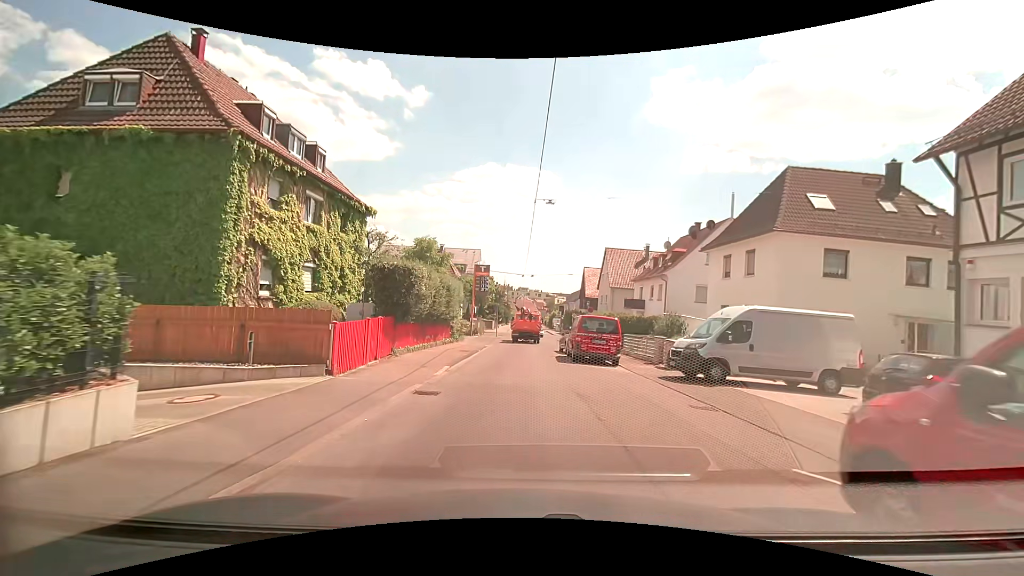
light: Day
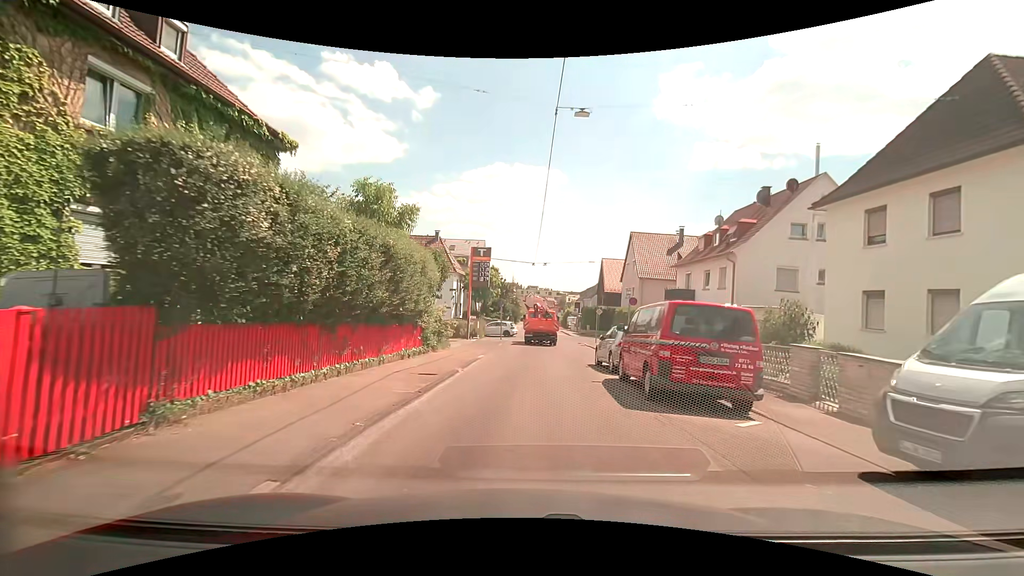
(0.0, +10.8) m; -1°
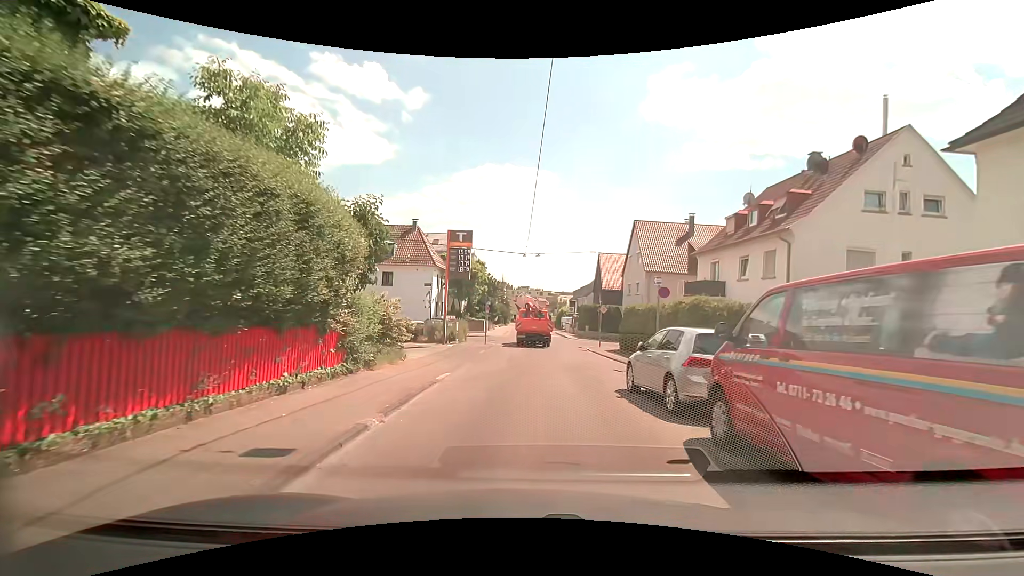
(+0.1, +7.0) m; +1°
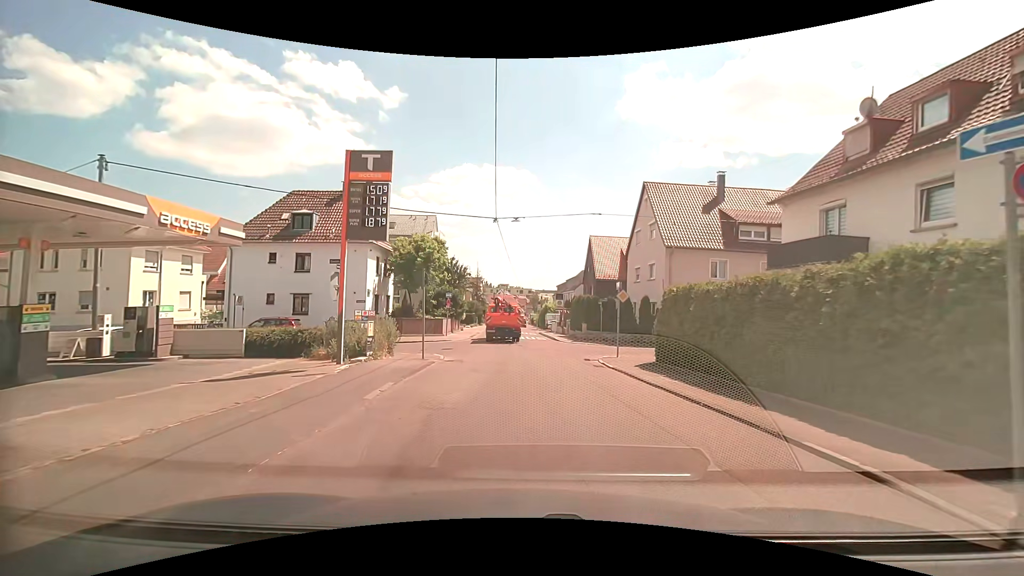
(+0.5, +13.8) m; +3°
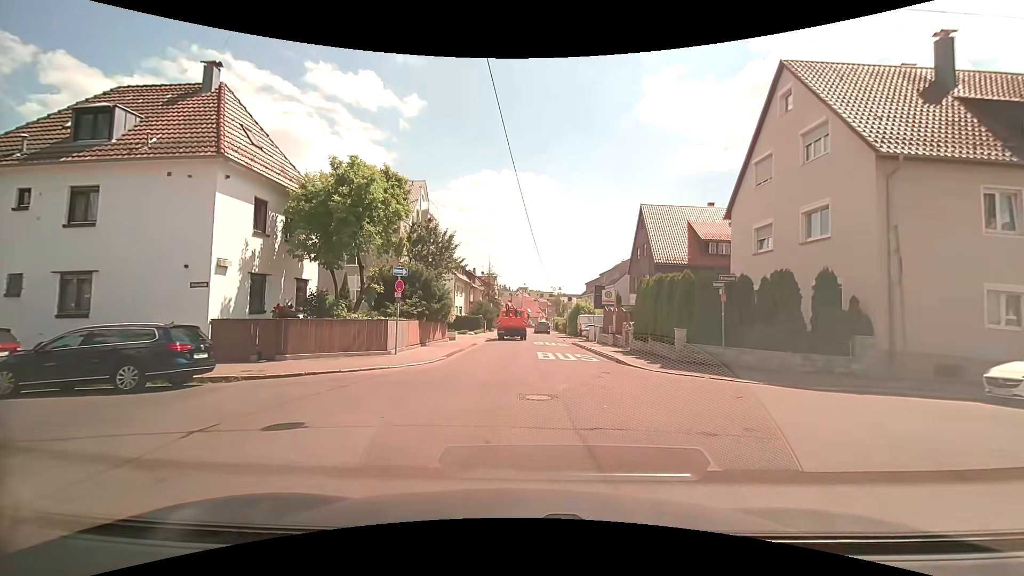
(-0.4, +18.8) m; -3°
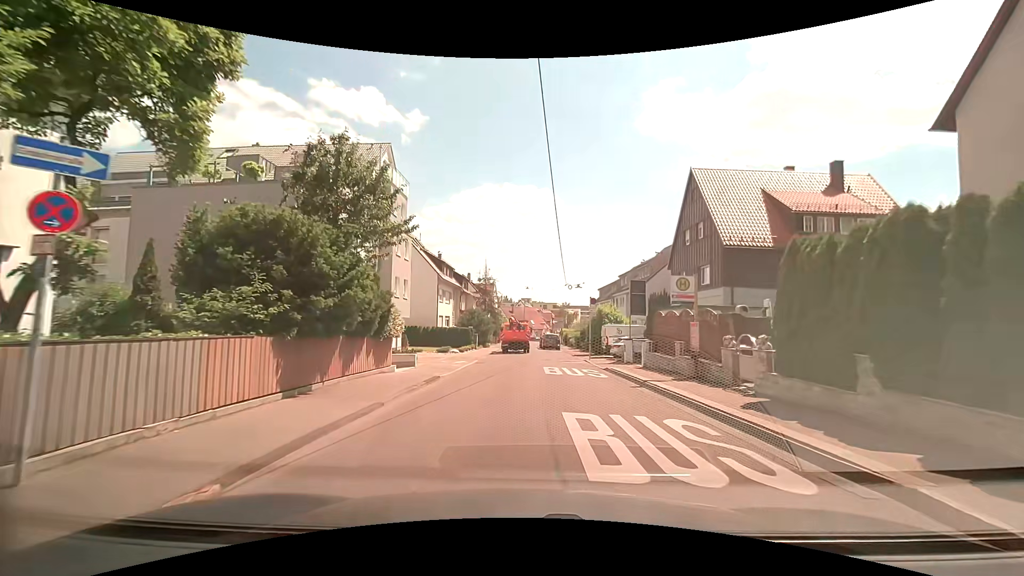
(0.0, +13.5) m; +1°
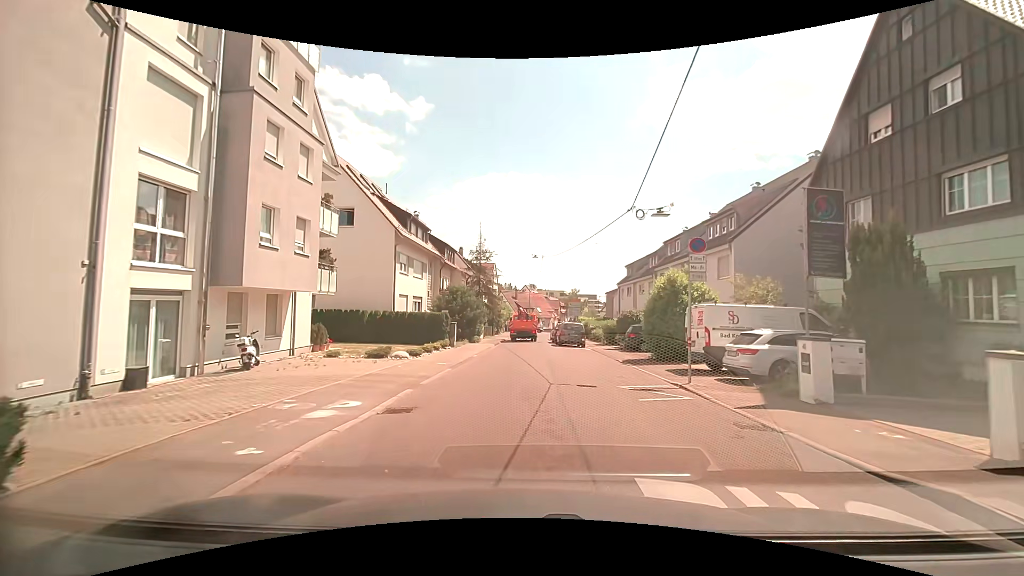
(-0.3, +17.2) m; -1°
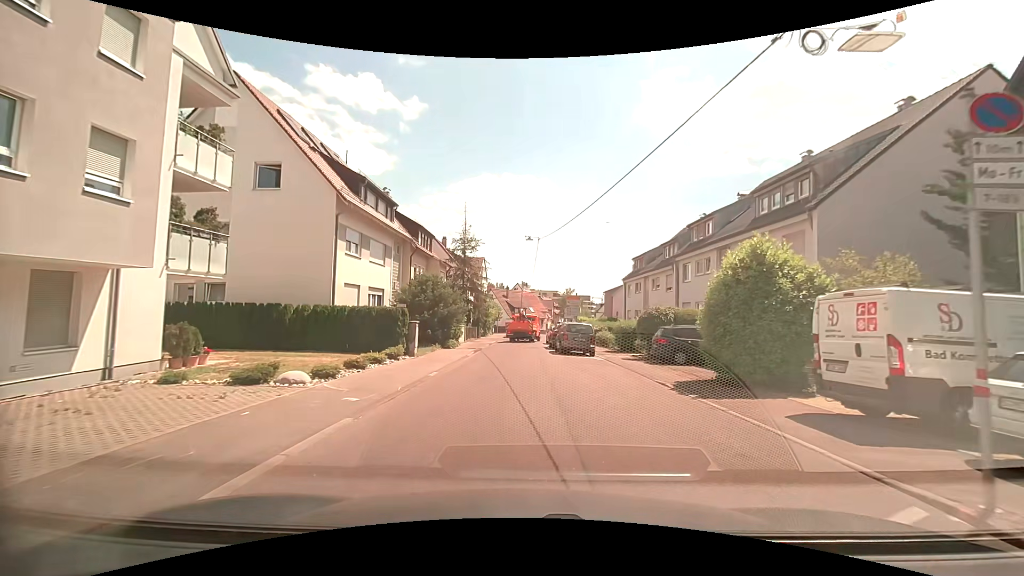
(0.0, +8.3) m; +1°
